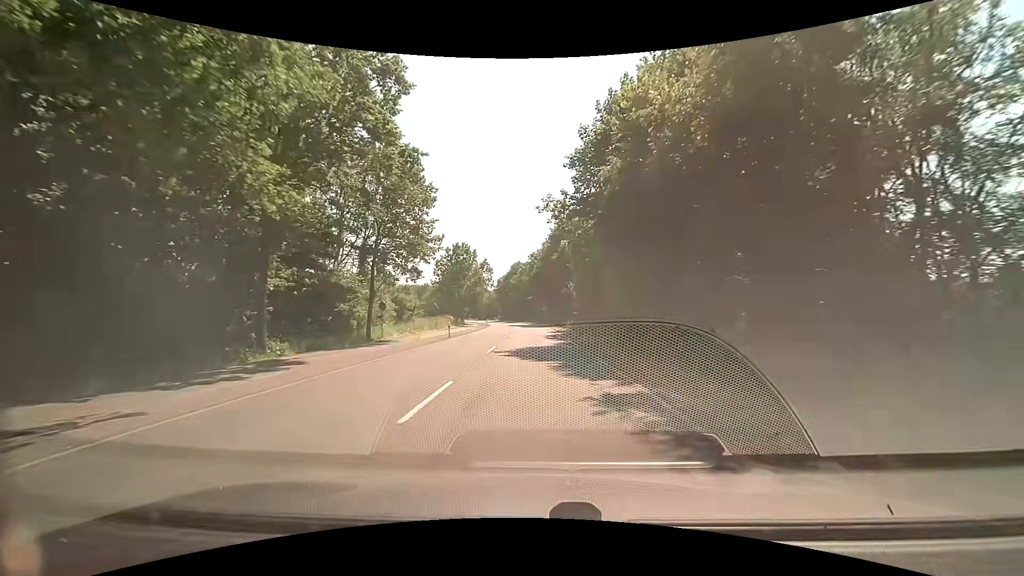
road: secondary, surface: asphalt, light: Day
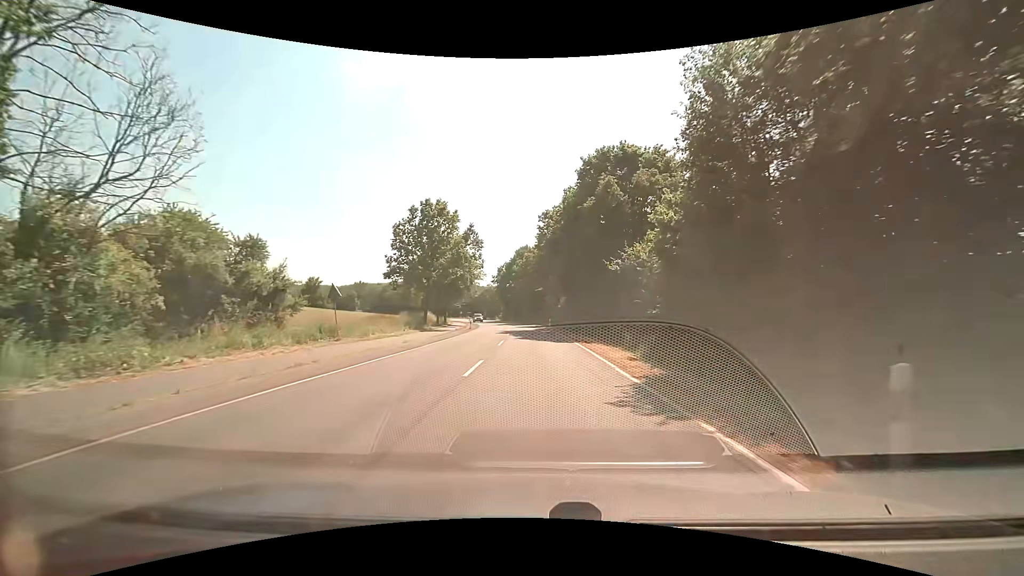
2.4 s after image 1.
(-0.2, +31.4) m; -1°
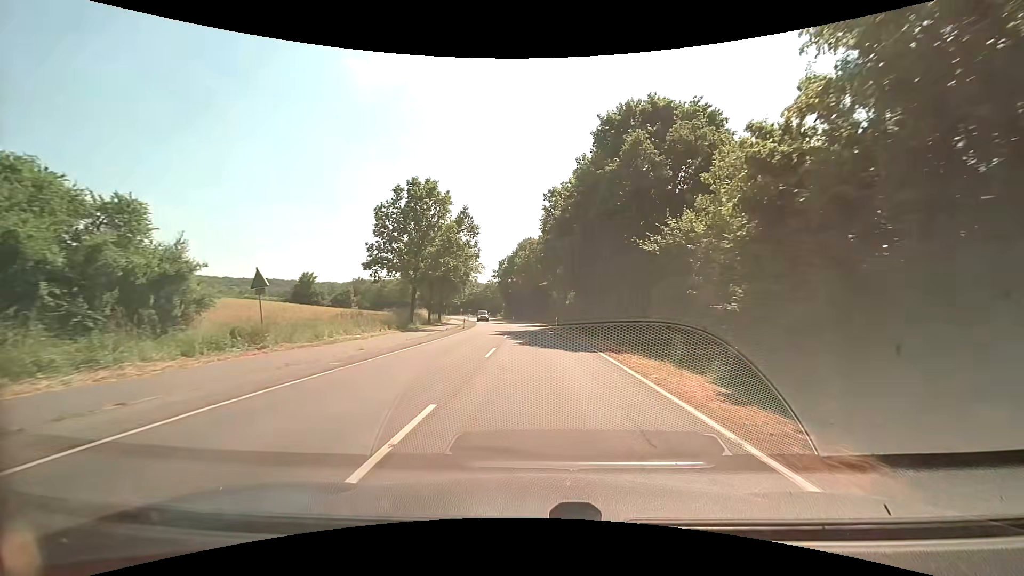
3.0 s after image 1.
(0.0, +7.8) m; 0°
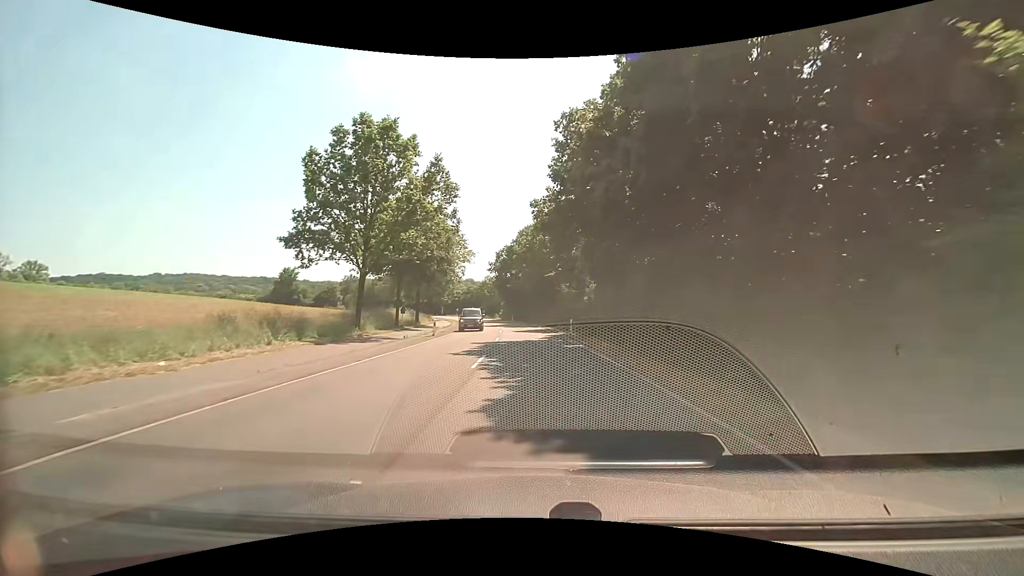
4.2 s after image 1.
(-0.2, +15.4) m; -1°
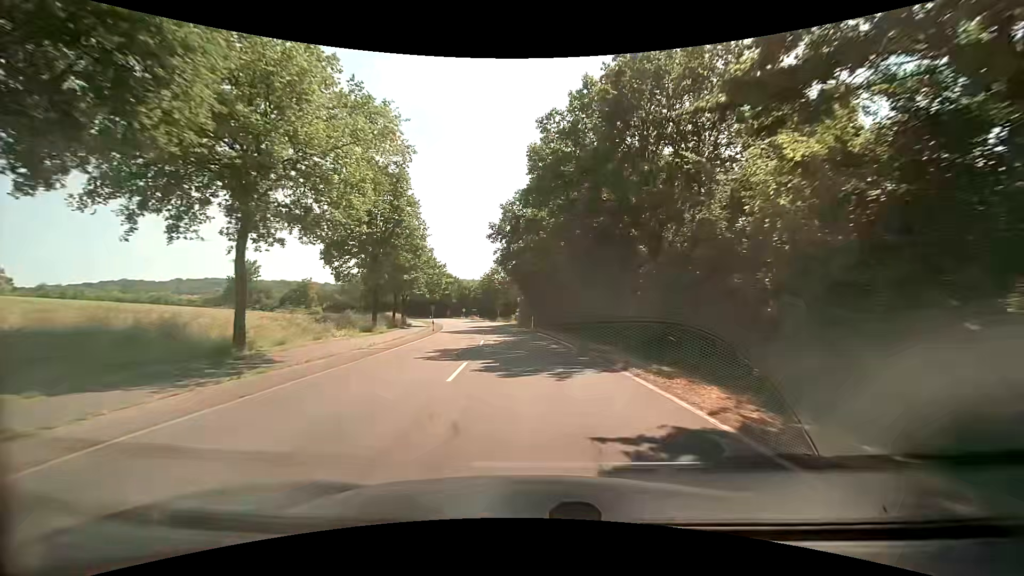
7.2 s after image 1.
(-1.0, +38.2) m; -3°
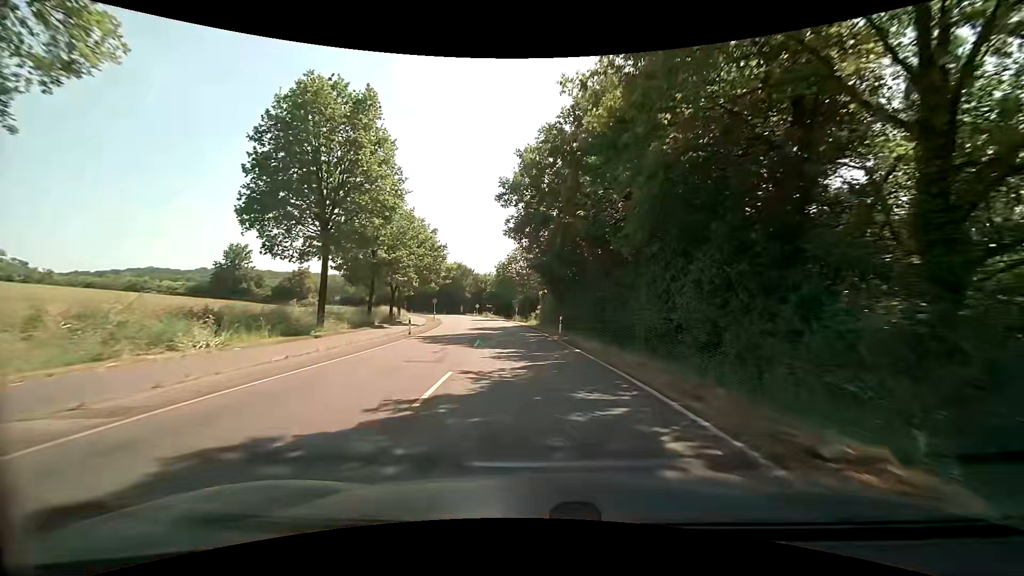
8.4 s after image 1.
(-0.5, +15.4) m; -3°
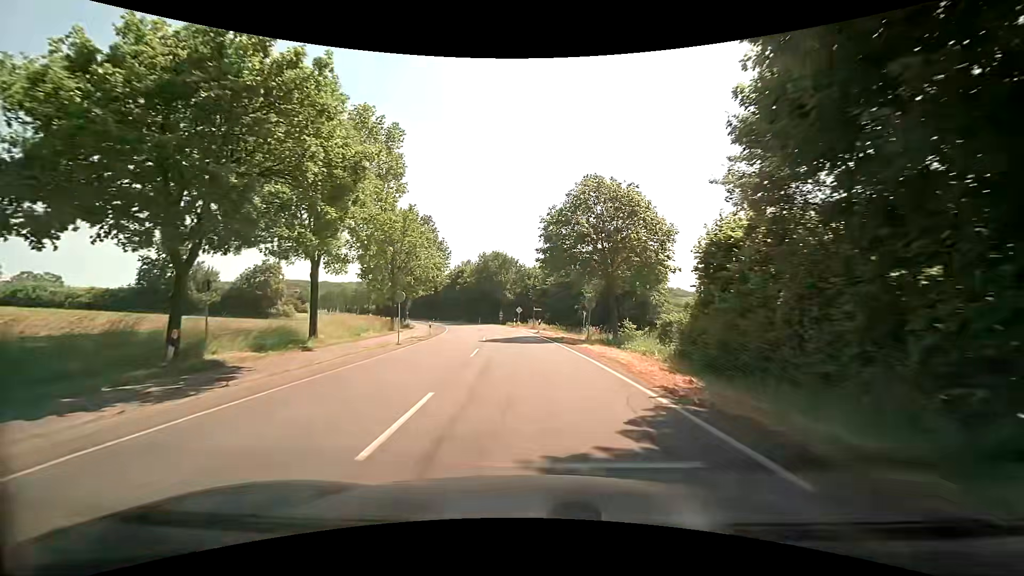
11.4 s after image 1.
(-2.1, +38.7) m; -6°
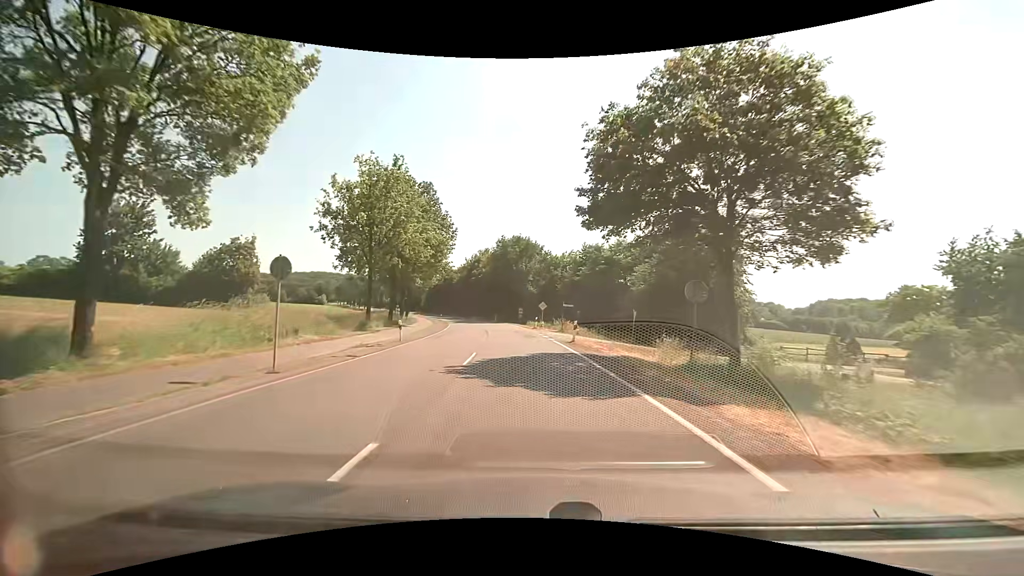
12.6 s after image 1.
(-0.4, +15.6) m; -3°
(0, +10) (-1, +20) (-1, +30) (-2, +40) (-3, +50) (-4, +60) (-6, +70) (-8, +79) (-11, +89) (-13, +99) m
